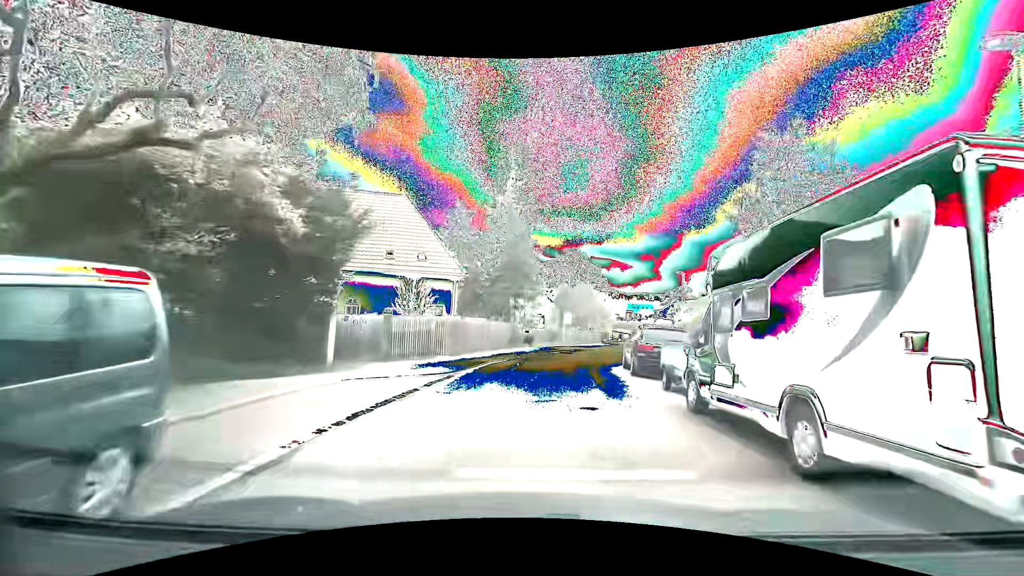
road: residential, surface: asphalt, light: Day
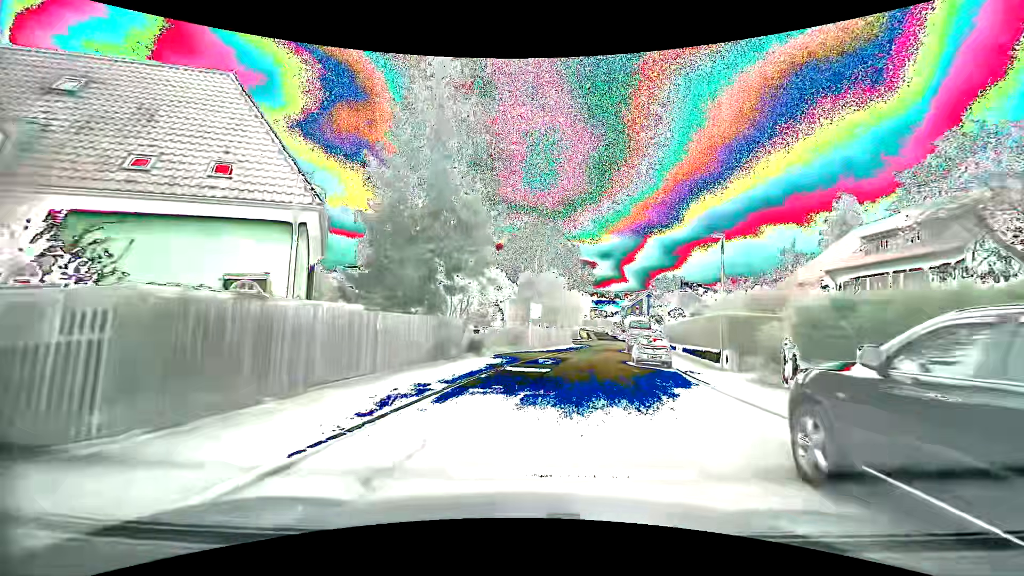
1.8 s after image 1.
(+0.5, +15.2) m; +4°
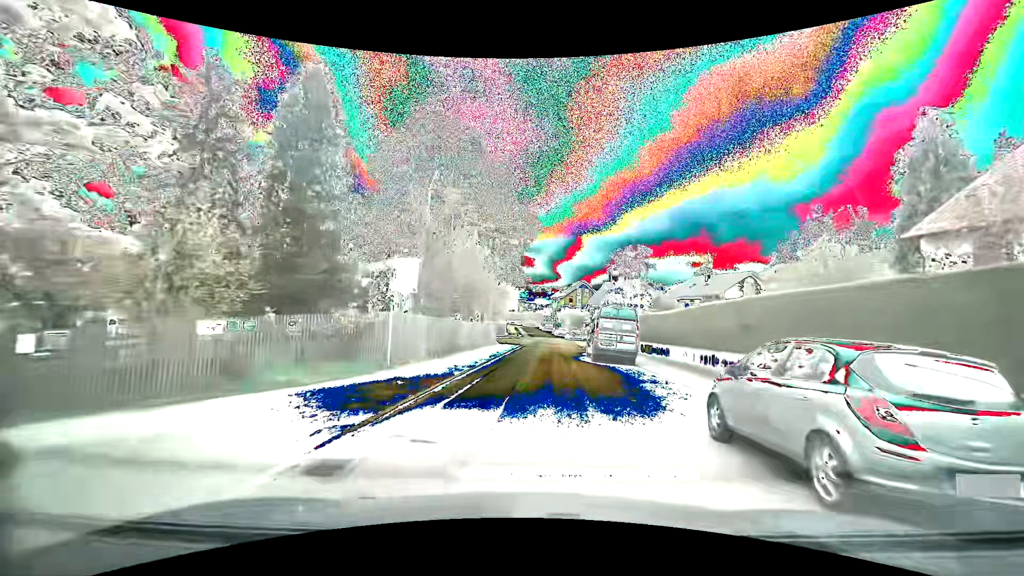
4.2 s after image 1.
(+2.0, +20.3) m; +9°
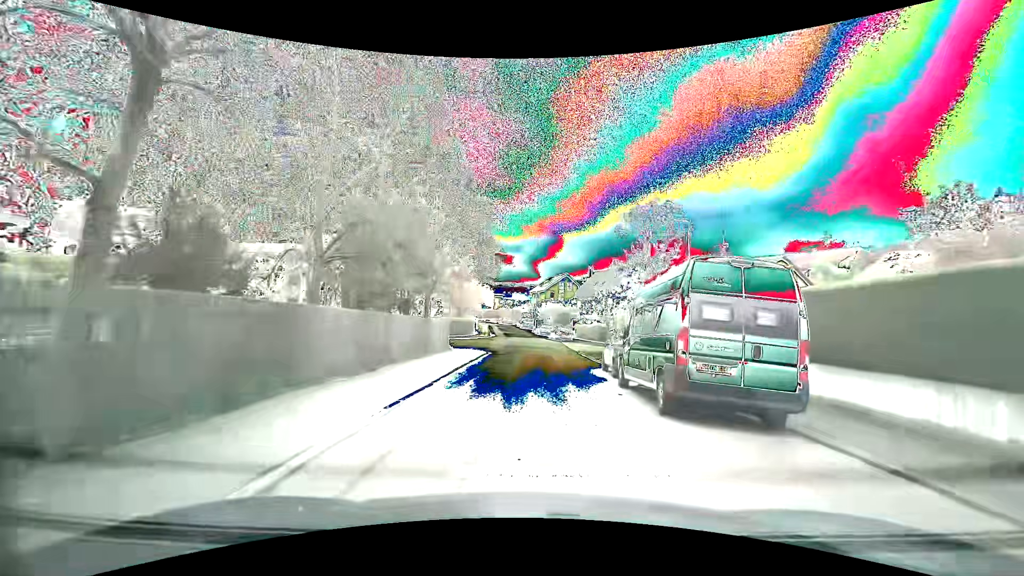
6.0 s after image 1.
(+0.3, +15.6) m; +2°
(0, +10) (+1, +20) (+1, +30) (+1, +40) (+1, +50) (0, +60) (-1, +70) (-1, +80) (-2, +90) (-3, +100) m
